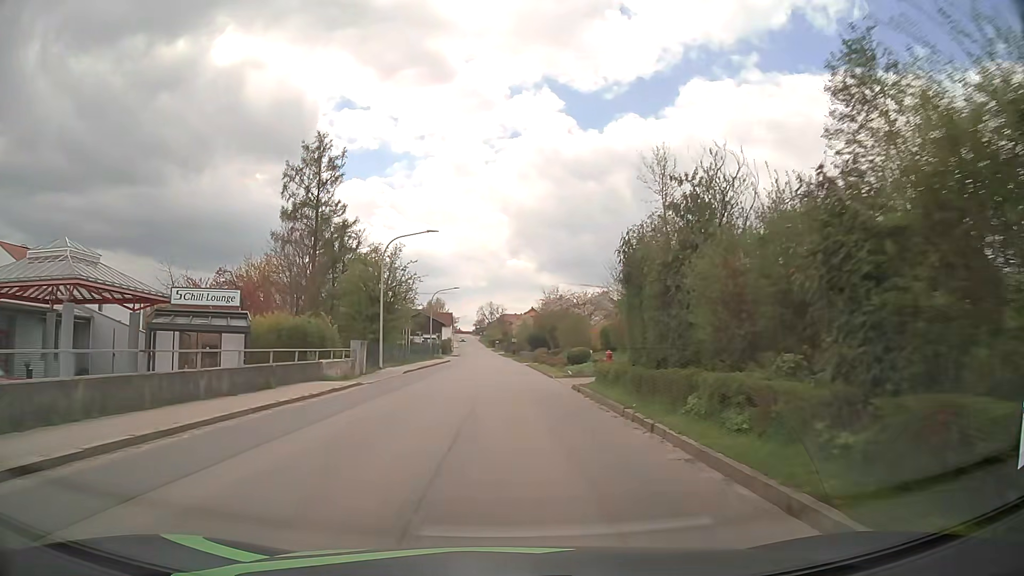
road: tertiary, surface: asphalt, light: Day
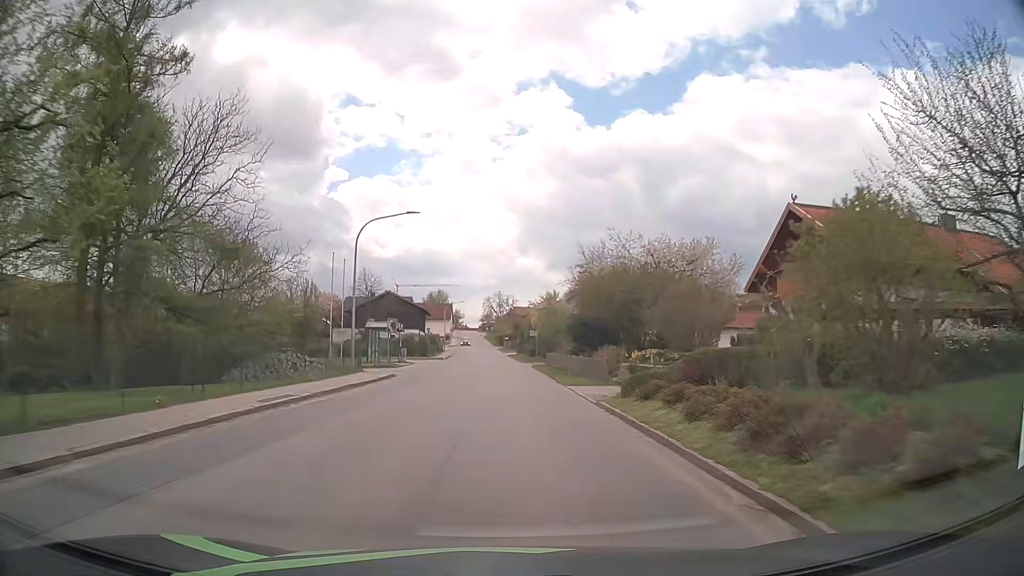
(+0.2, +38.9) m; 0°
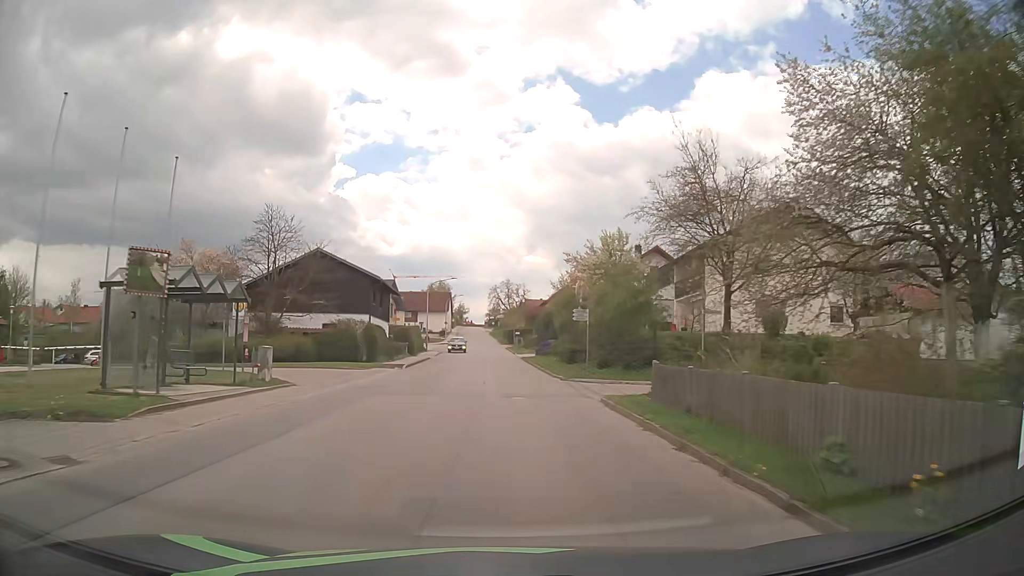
(-0.2, +31.5) m; -1°
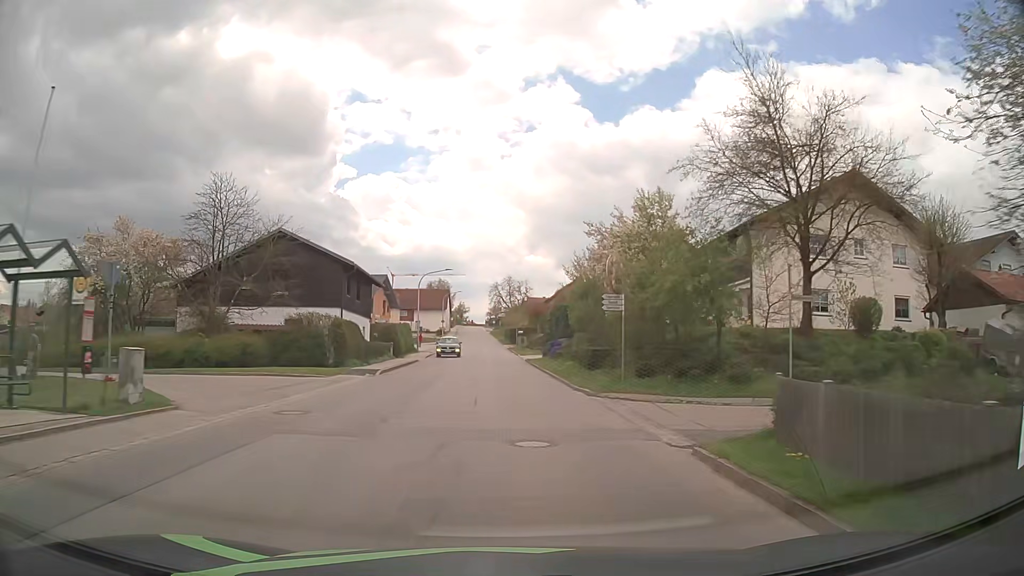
(0.0, +7.9) m; 0°
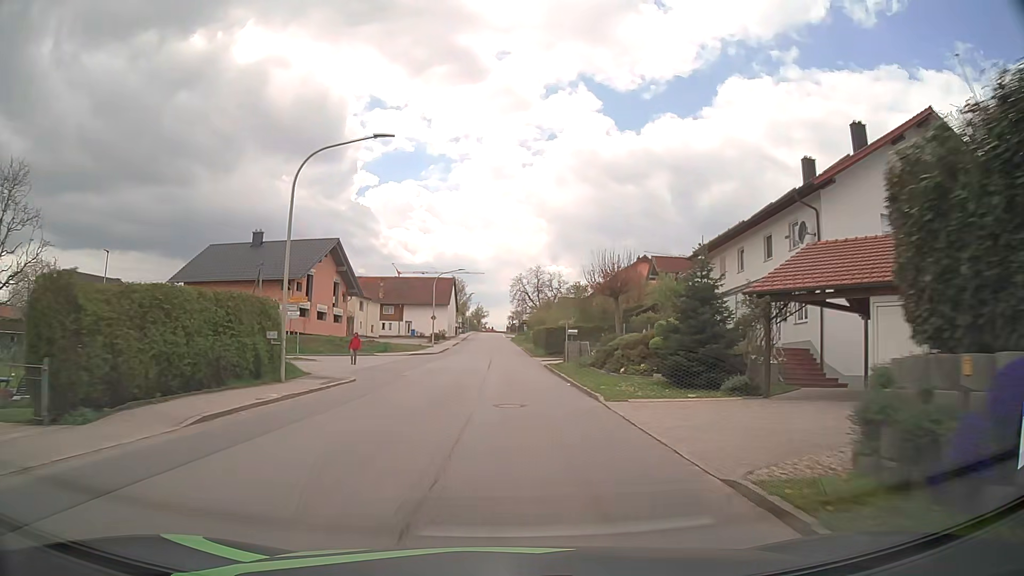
(-0.6, +39.8) m; -2°
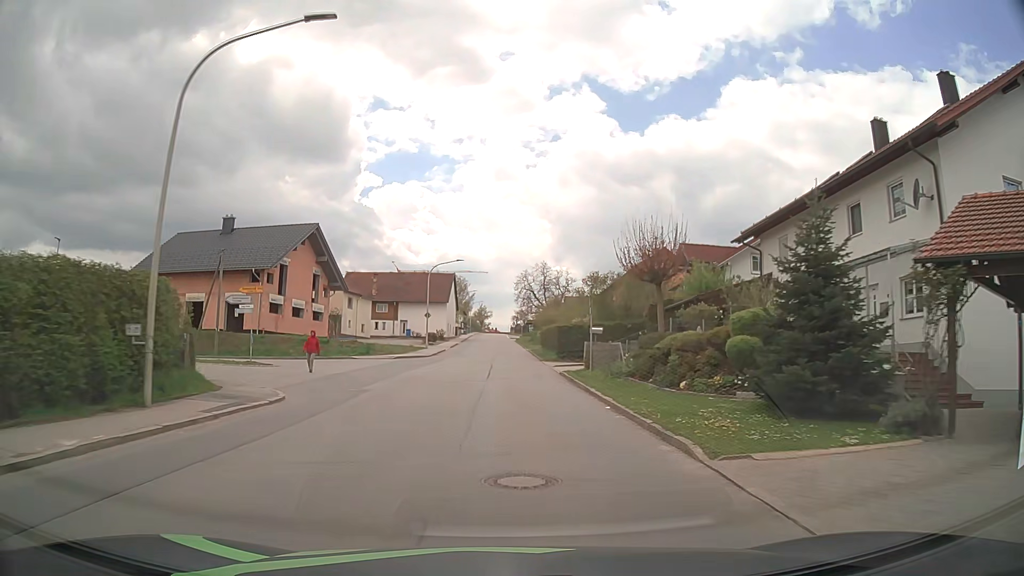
(0.0, +8.0) m; 0°
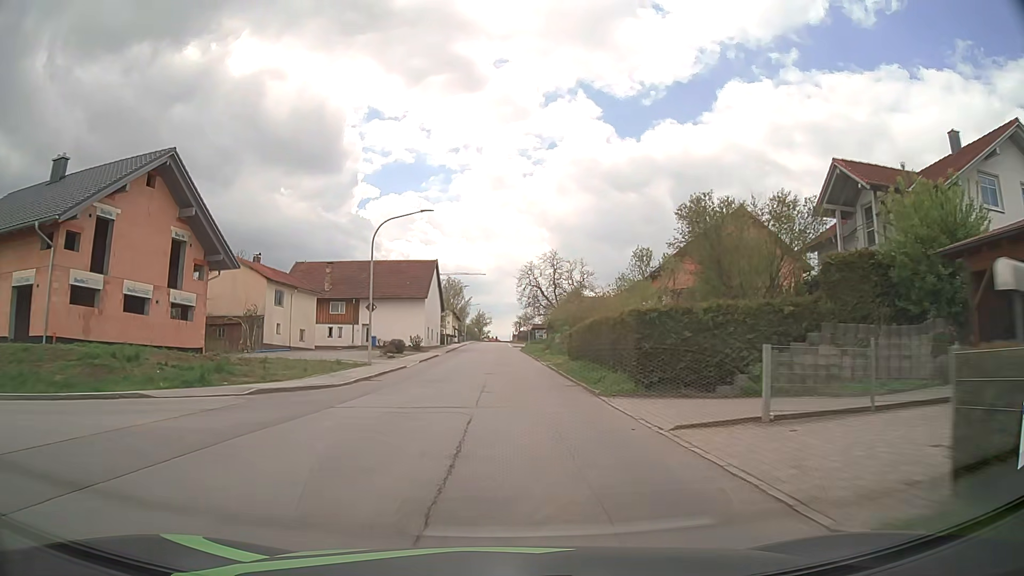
(-0.1, +23.9) m; 0°
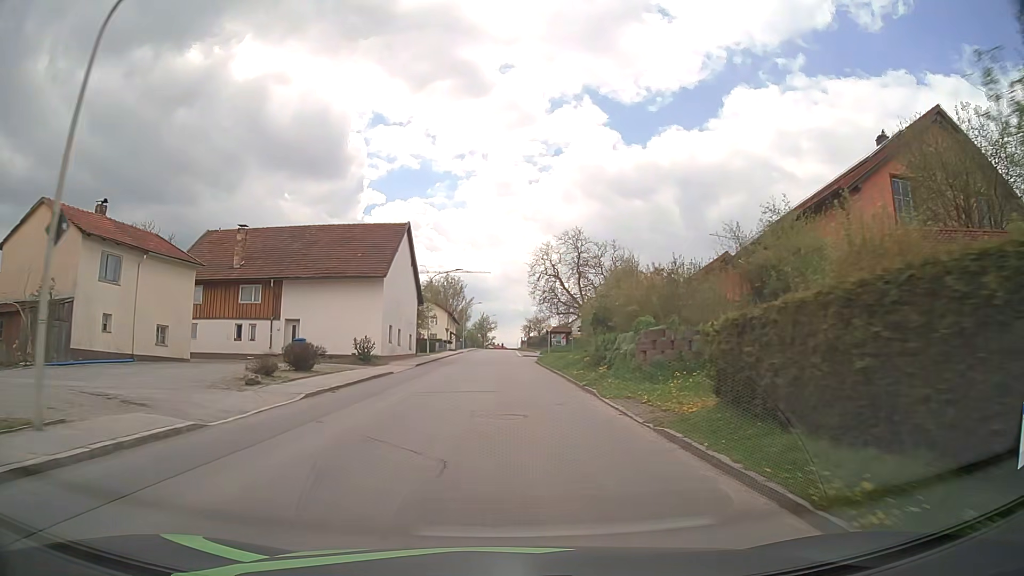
(-0.2, +24.0) m; -1°
(0, +10) (0, +20) (0, +30) (0, +40) (0, +50) (0, +60) (0, +70) (0, +80) (0, +90) (0, +100) m
